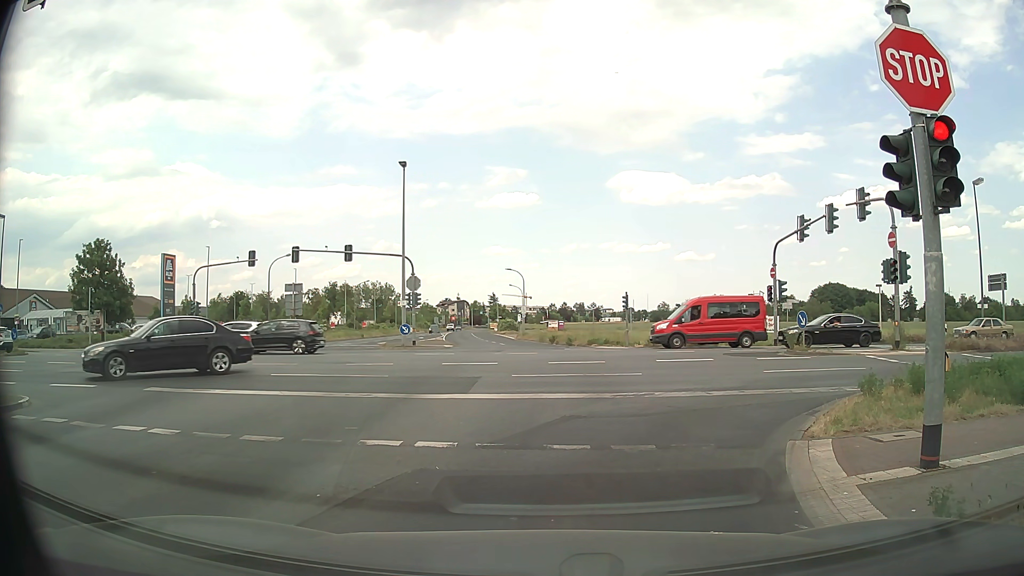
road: tertiary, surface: asphalt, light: Day
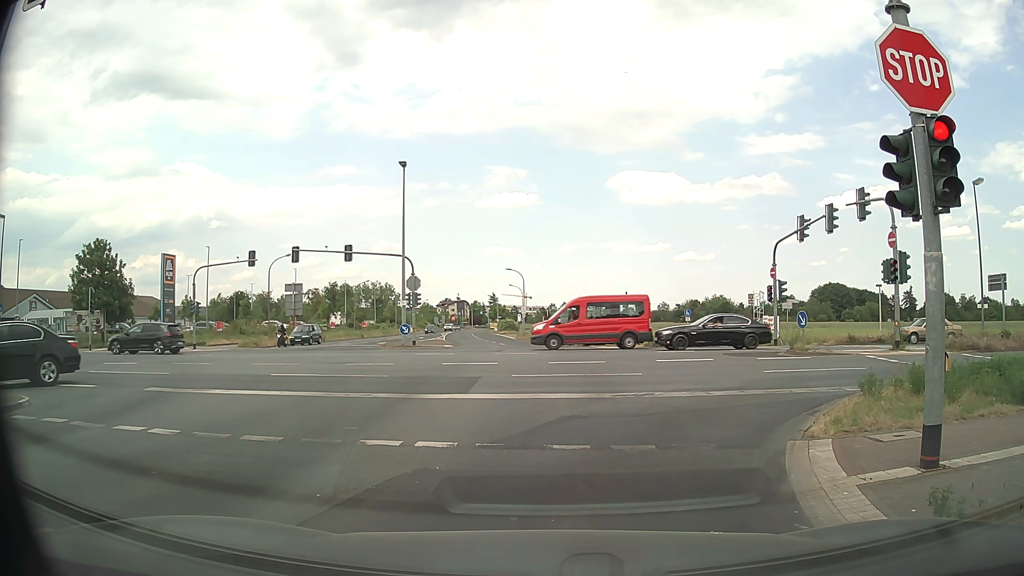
(0.0, 0.0) m; 0°
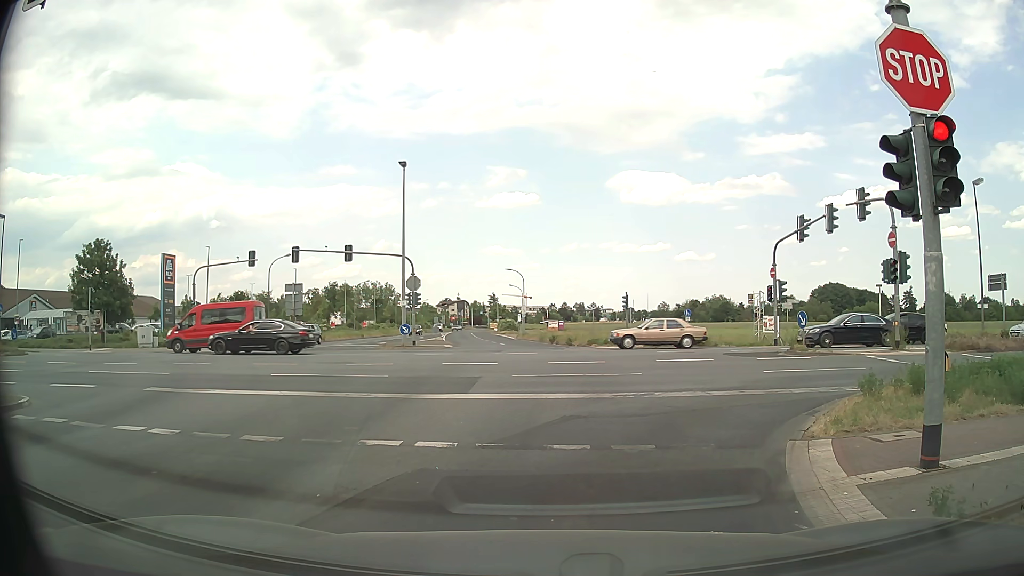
(0.0, 0.0) m; 0°
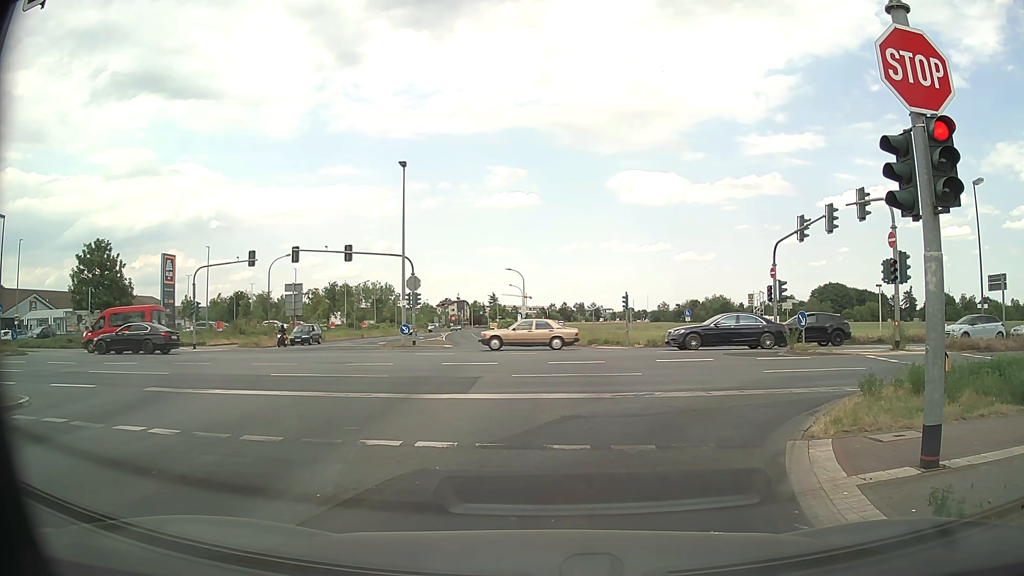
(0.0, 0.0) m; 0°
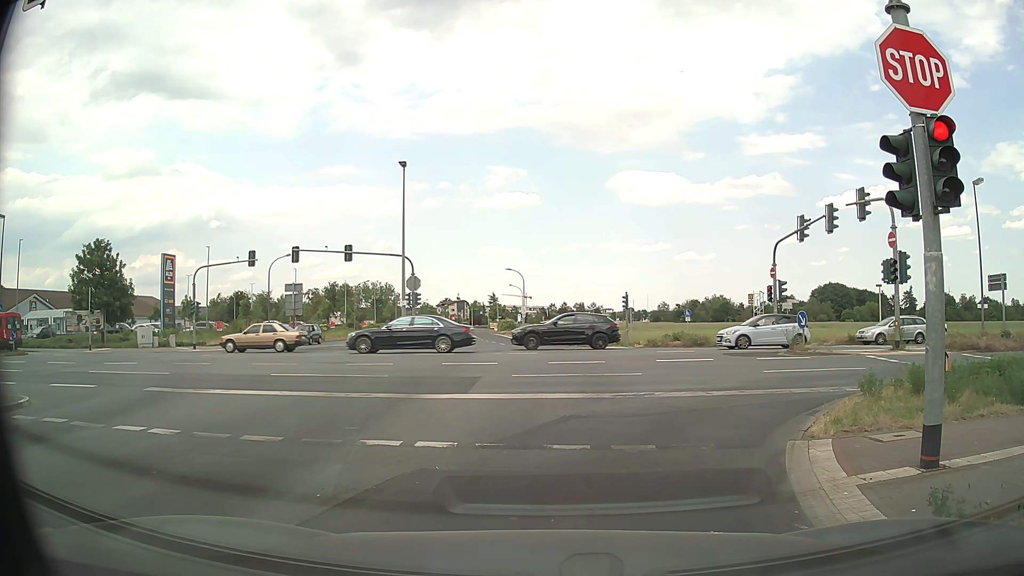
(0.0, 0.0) m; 0°
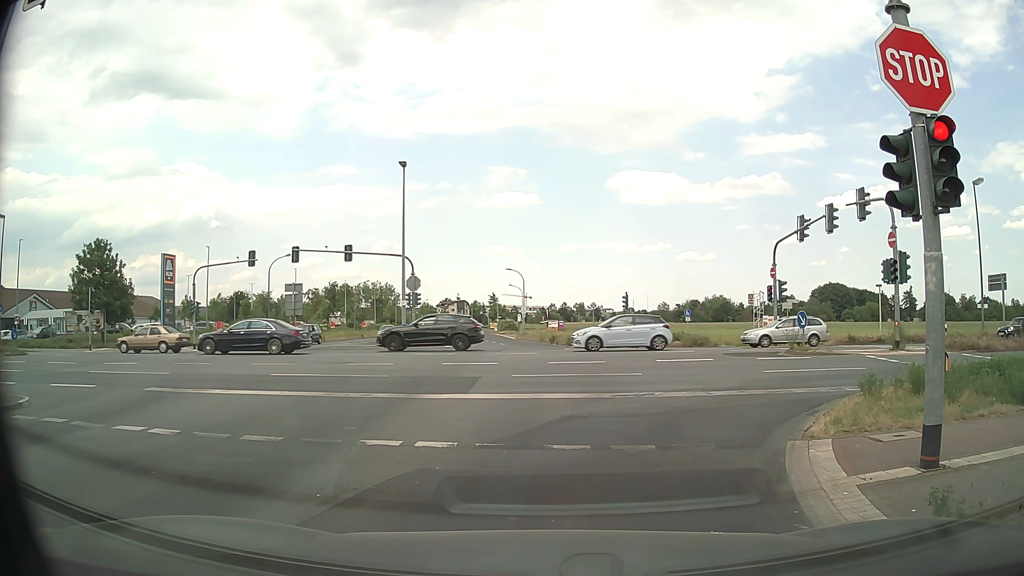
(0.0, 0.0) m; 0°
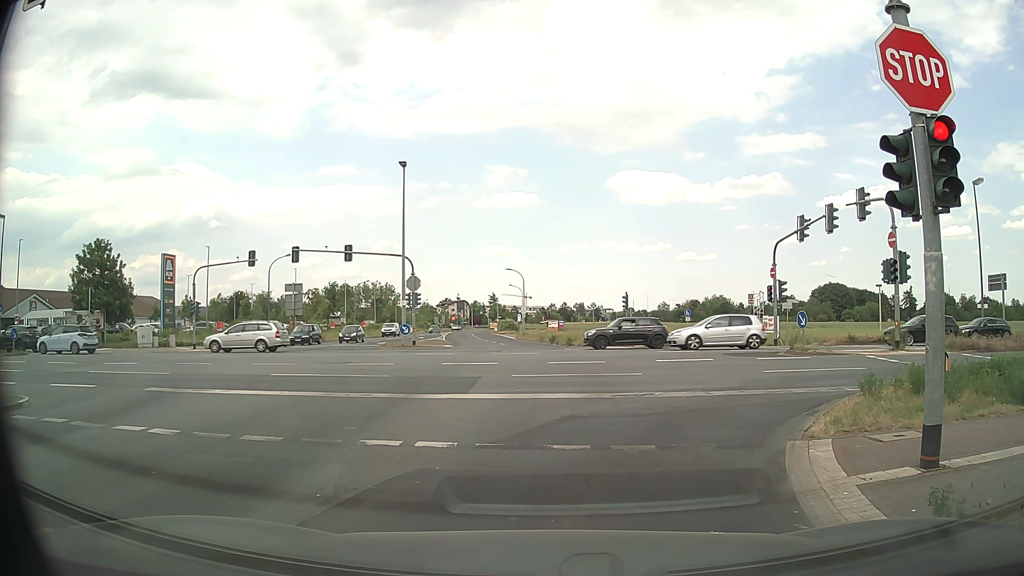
(0.0, 0.0) m; 0°
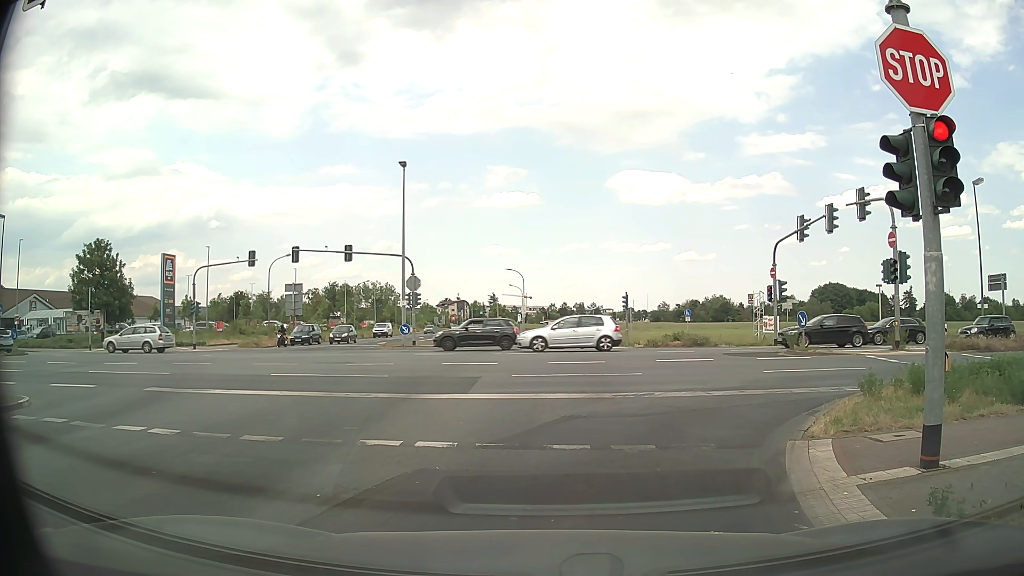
(0.0, 0.0) m; 0°
